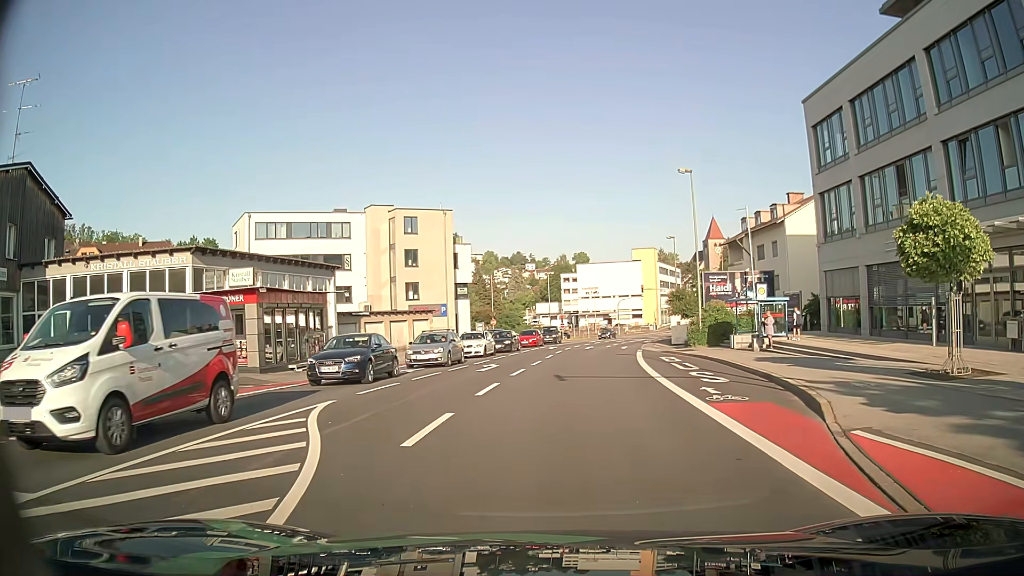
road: tertiary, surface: asphalt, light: Day
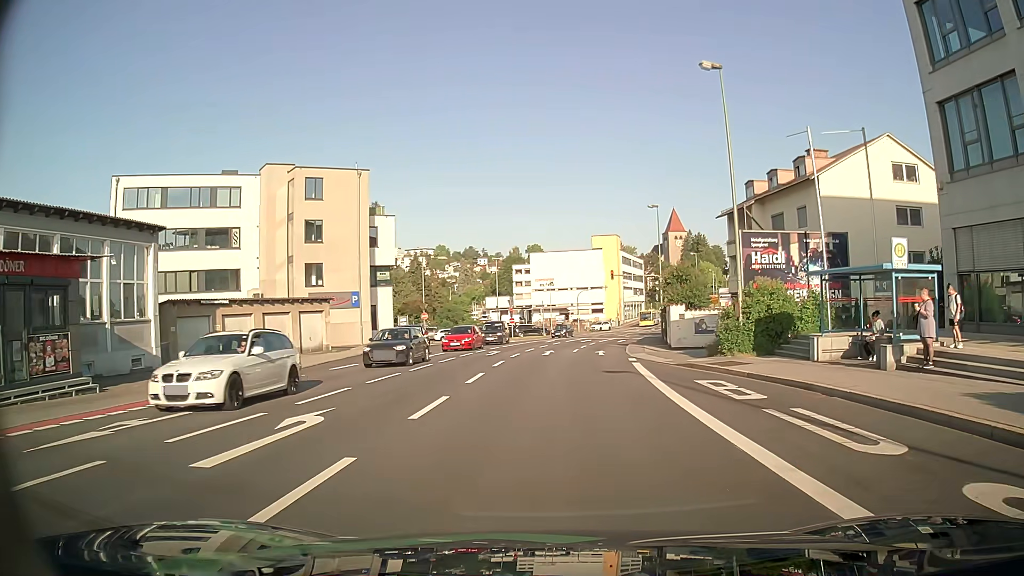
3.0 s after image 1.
(+0.2, +16.3) m; +2°
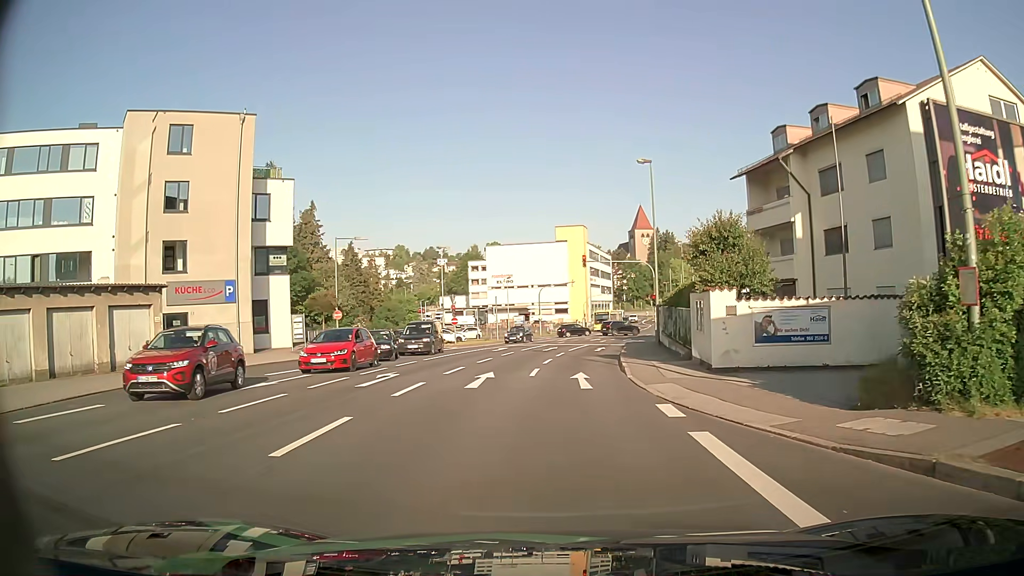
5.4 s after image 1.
(+0.6, +15.0) m; +4°
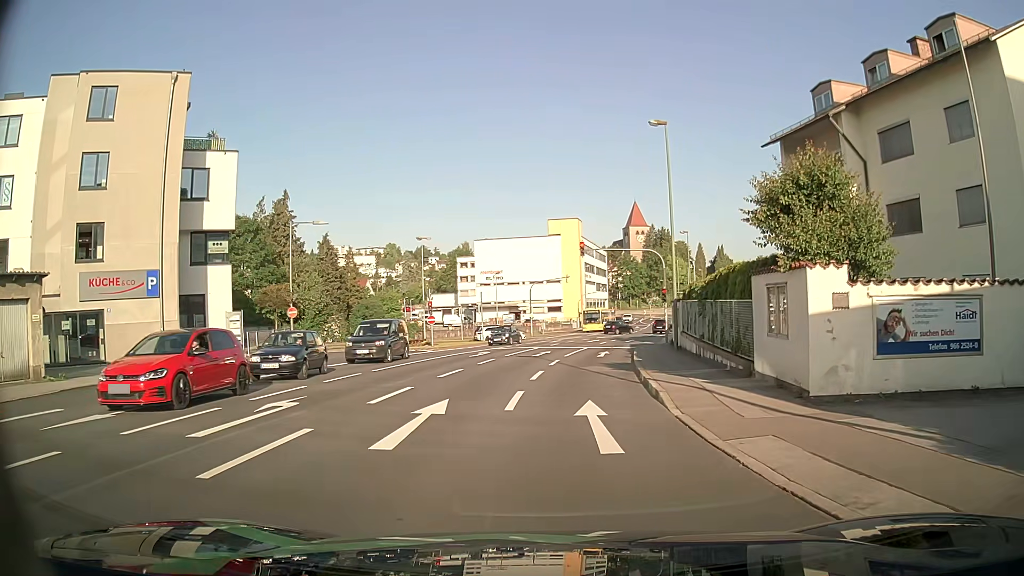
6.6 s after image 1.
(0.0, +7.2) m; 0°
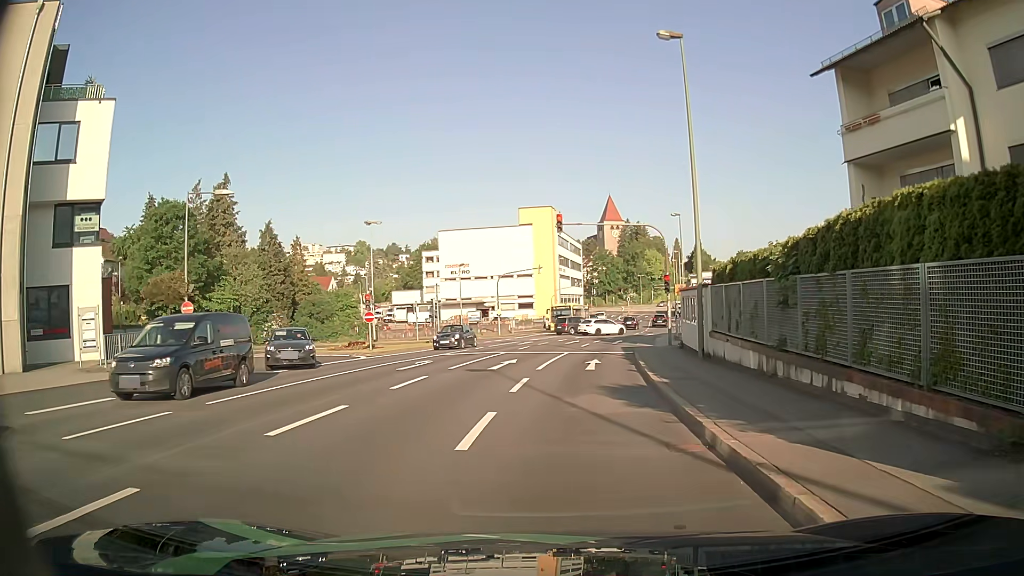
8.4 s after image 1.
(+0.2, +9.5) m; +3°
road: tertiary_link
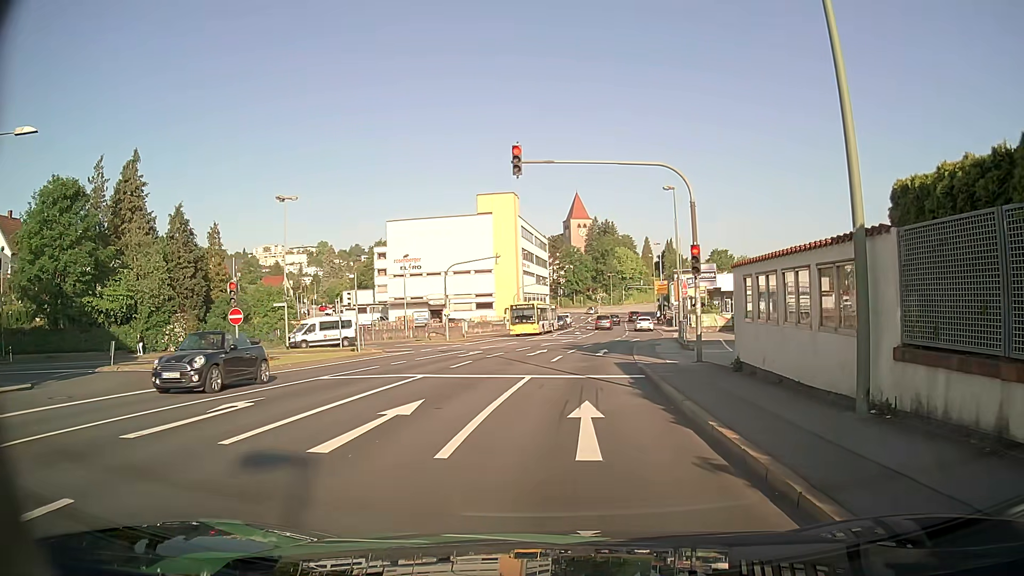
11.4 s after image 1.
(+0.1, +12.4) m; +2°
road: tertiary
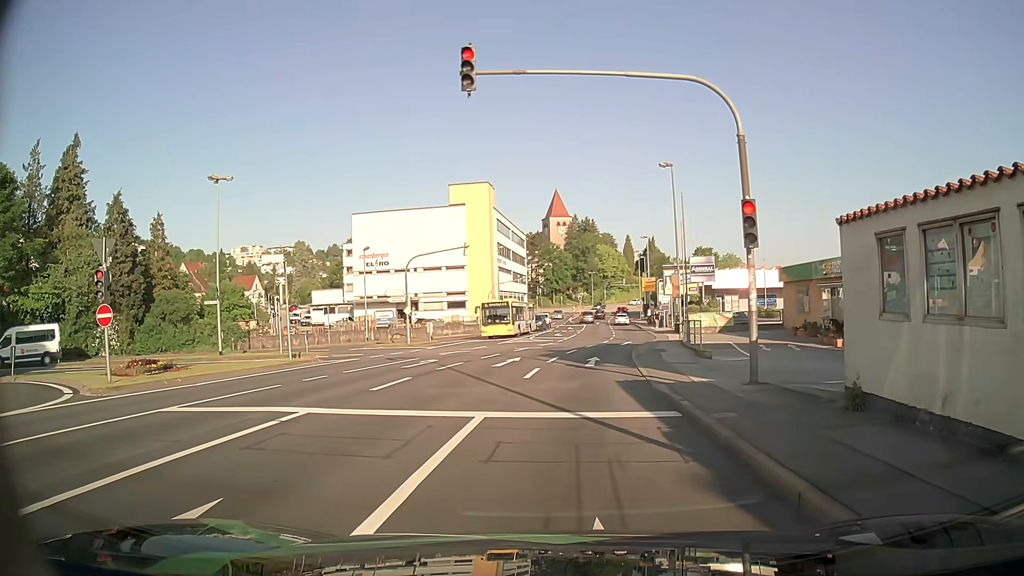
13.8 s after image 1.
(+0.2, +6.9) m; +1°
